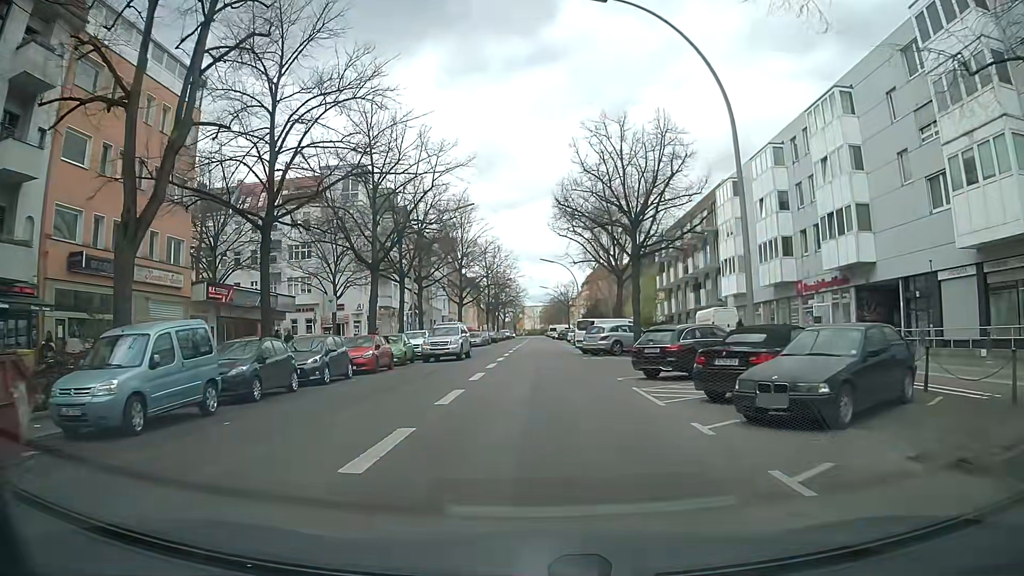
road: secondary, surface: asphalt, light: Day
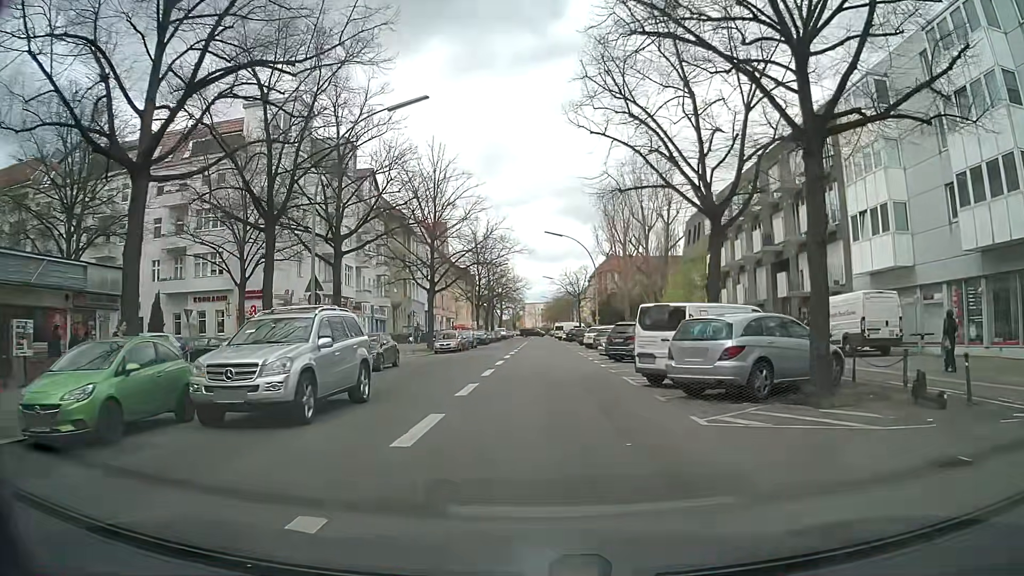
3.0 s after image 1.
(-0.2, +22.5) m; -1°
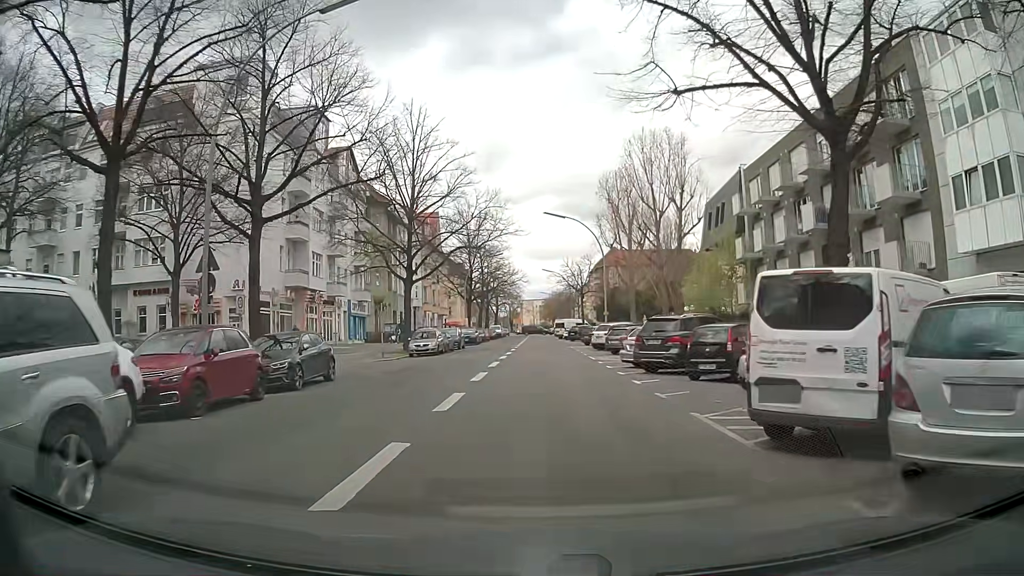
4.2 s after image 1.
(+0.1, +8.9) m; +1°
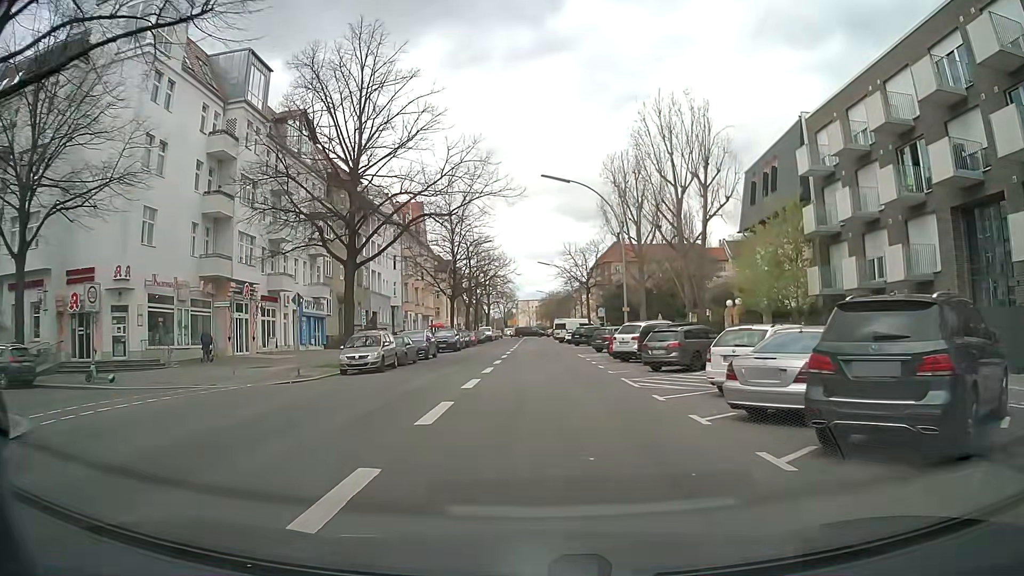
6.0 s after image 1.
(+0.1, +13.4) m; 0°
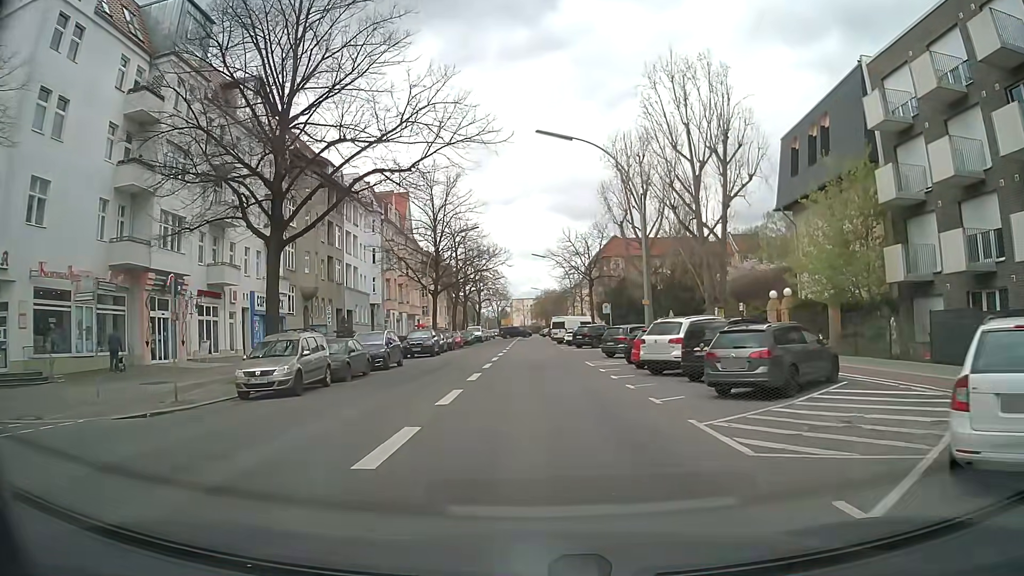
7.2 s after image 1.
(+0.1, +8.9) m; +1°
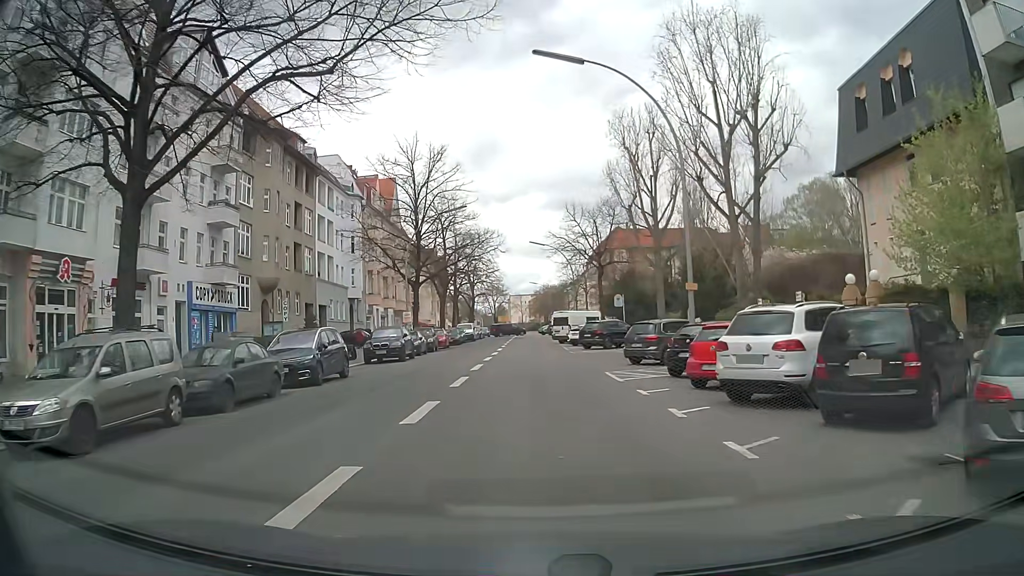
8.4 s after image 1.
(+0.1, +8.9) m; 0°
(0, +10) (0, +20) (0, +30) (0, +40) (-1, +50) (-1, +60) (-1, +70) (-1, +80) (-1, +90) (-1, +100) m
